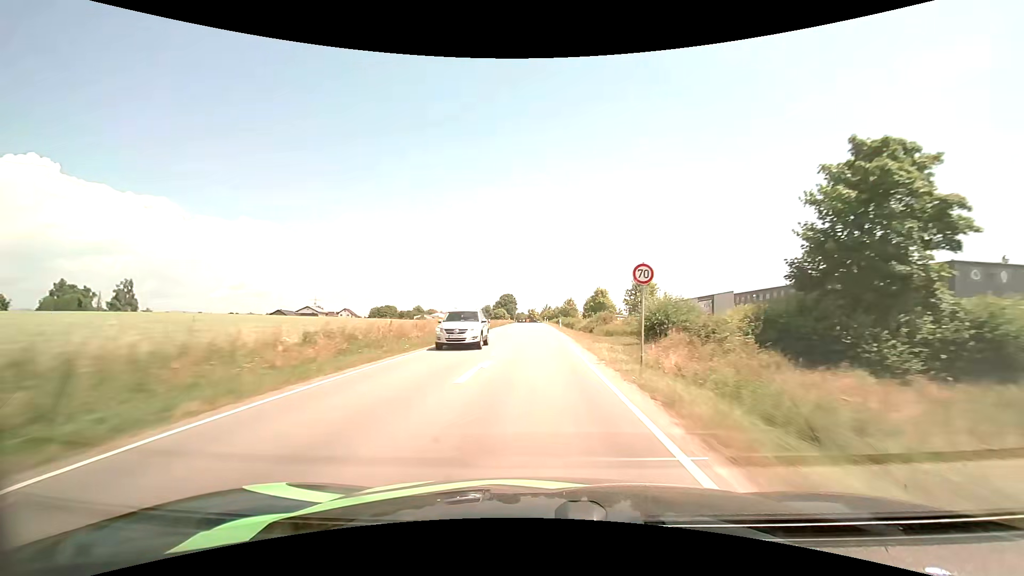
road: secondary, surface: asphalt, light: Day
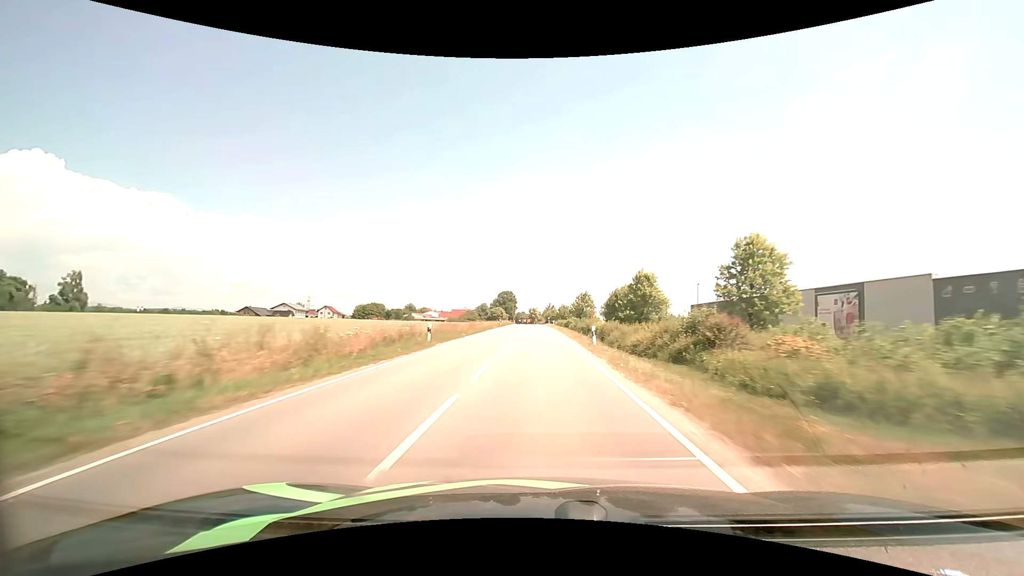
(-0.3, +30.1) m; -1°
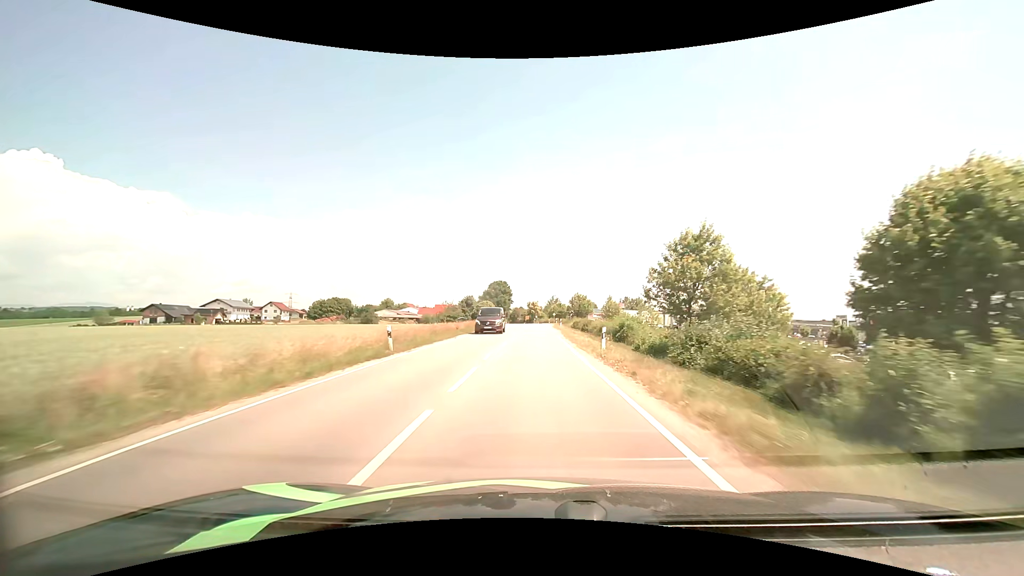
(-0.2, +55.3) m; 0°
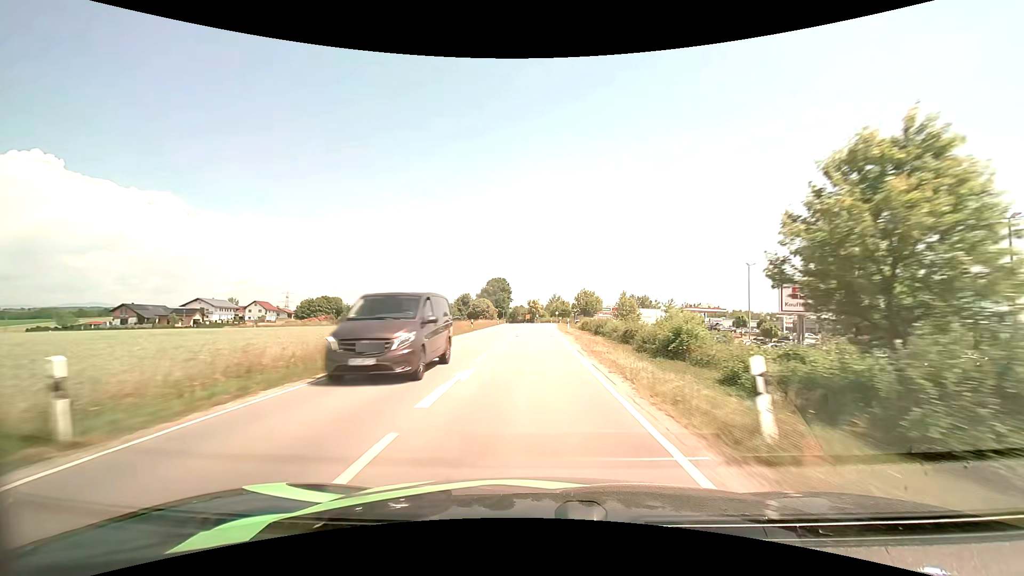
(0.0, +12.7) m; 0°
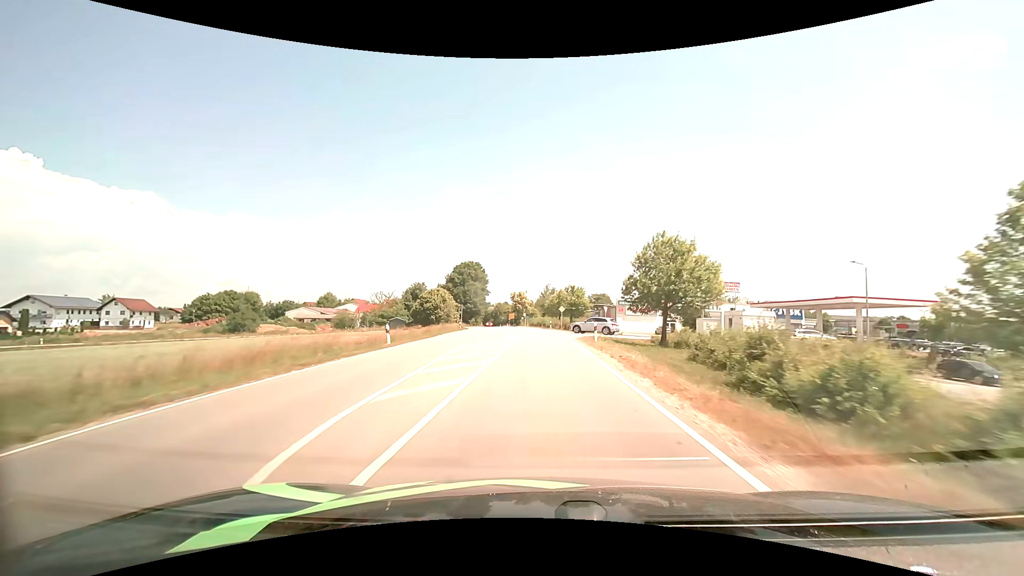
(+0.1, +60.4) m; +1°
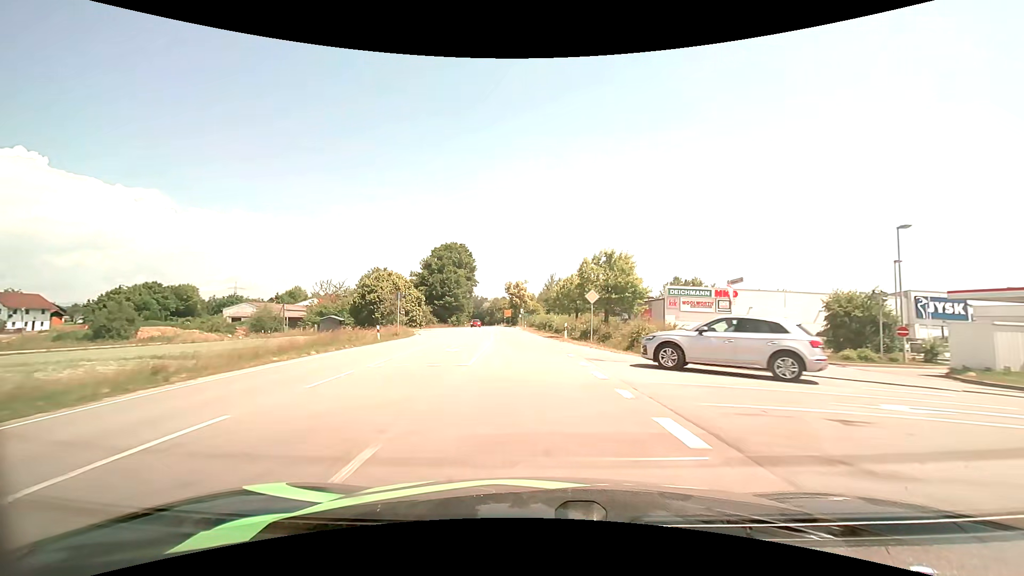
(+0.2, +33.8) m; 0°
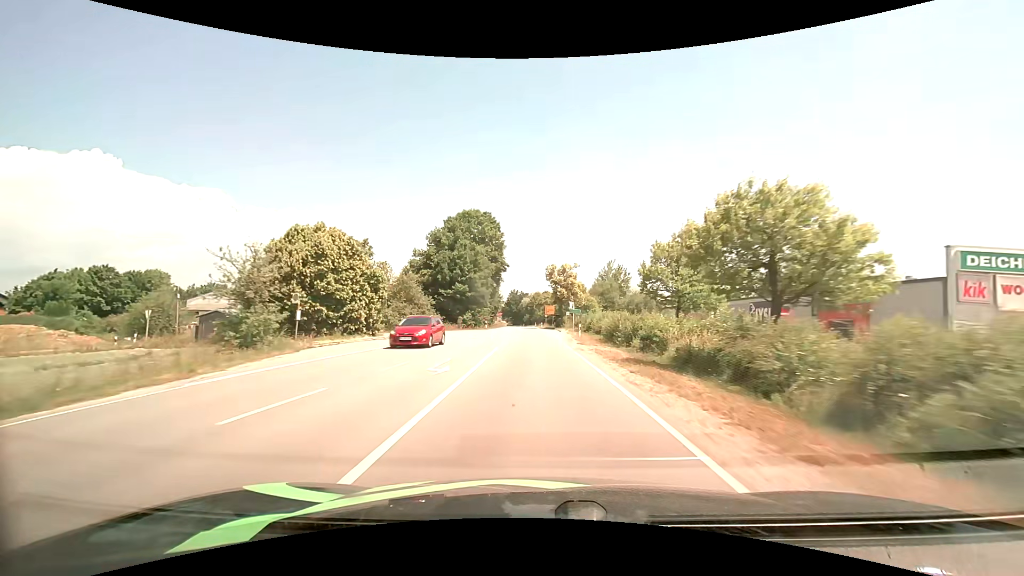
(-1.5, +33.3) m; -5°
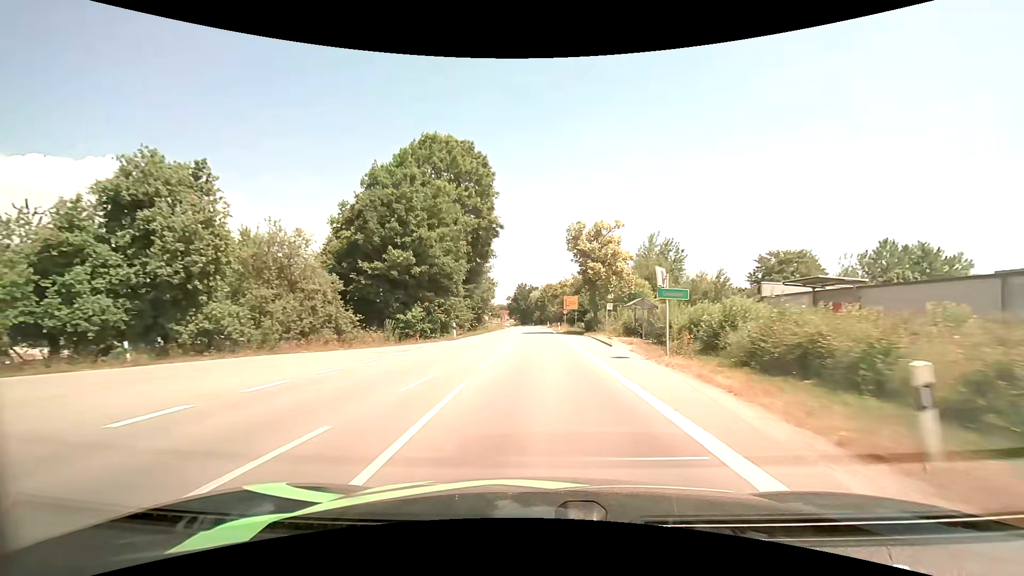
(-0.4, +33.2) m; -1°
(0, +10) (0, +20) (0, +30) (0, +40) (0, +50) (0, +60) (0, +70) (0, +80) (0, +90) (0, +100) m
